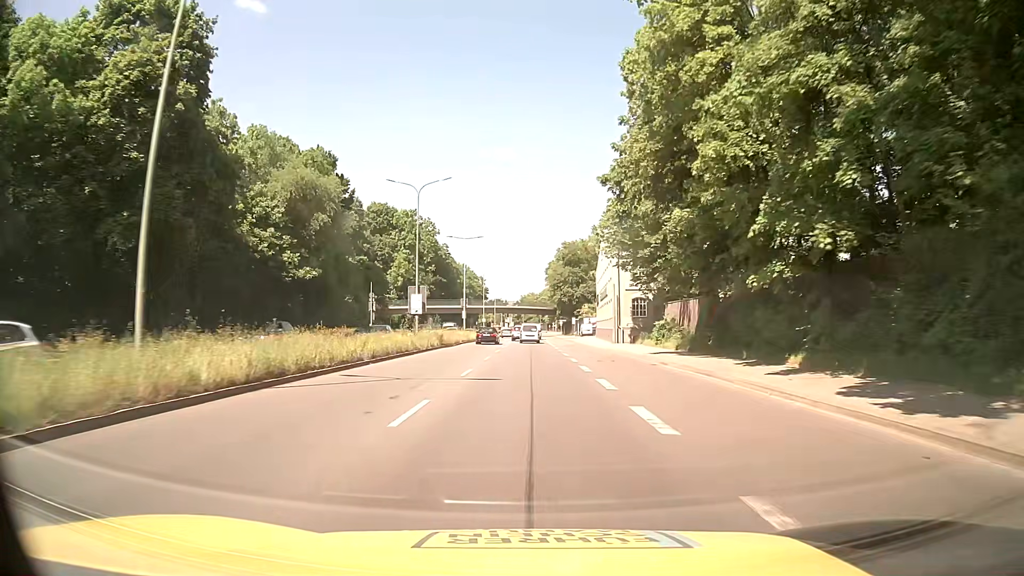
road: trunk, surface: asphalt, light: Day
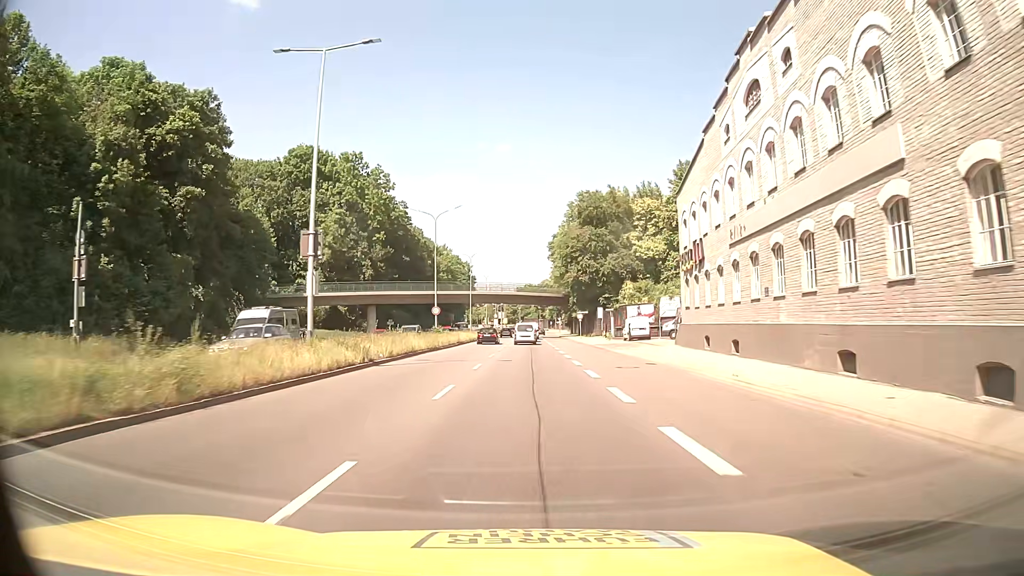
(+0.2, +50.5) m; 0°
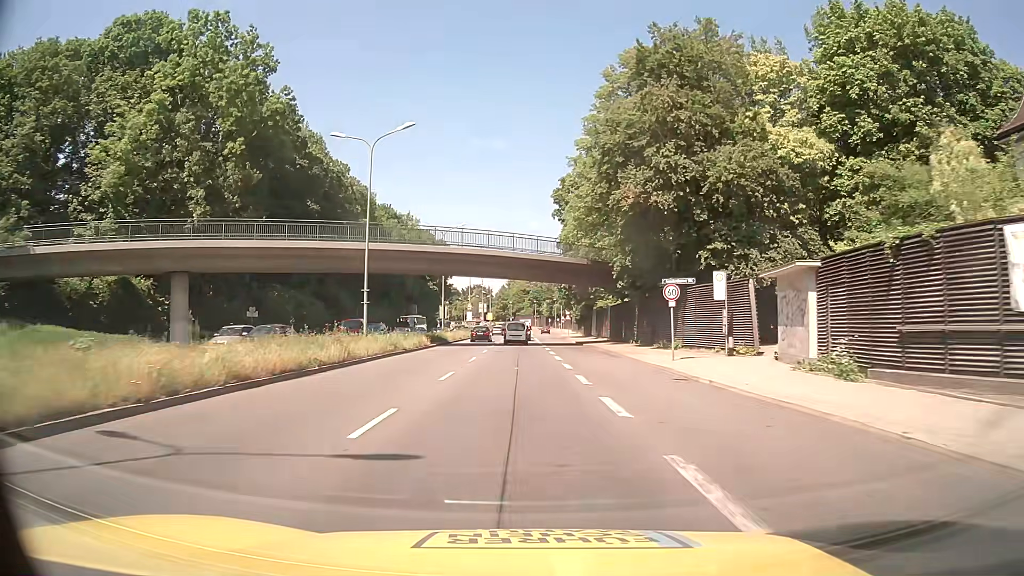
(+0.3, +50.1) m; +1°
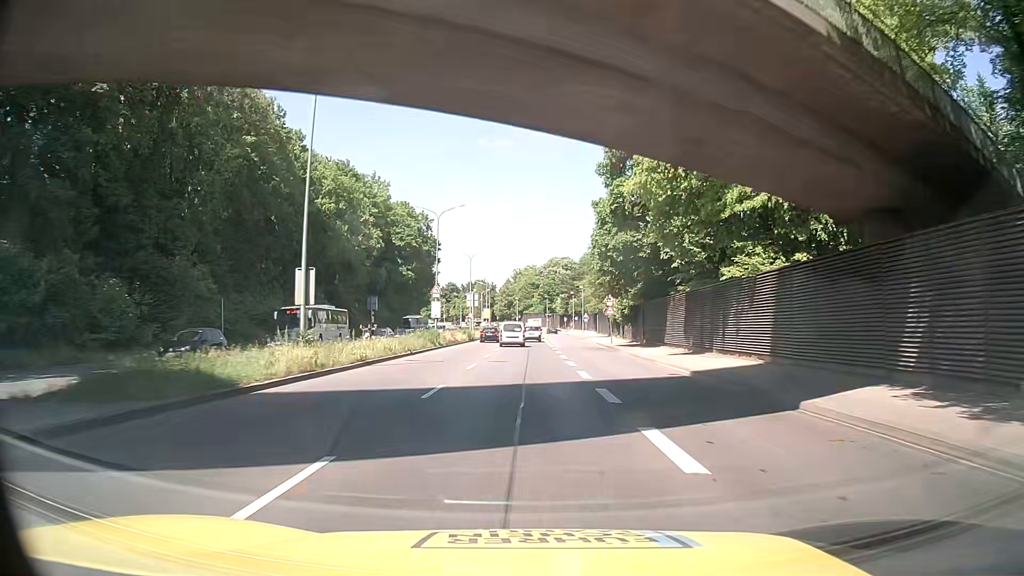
(-0.5, +40.1) m; -1°
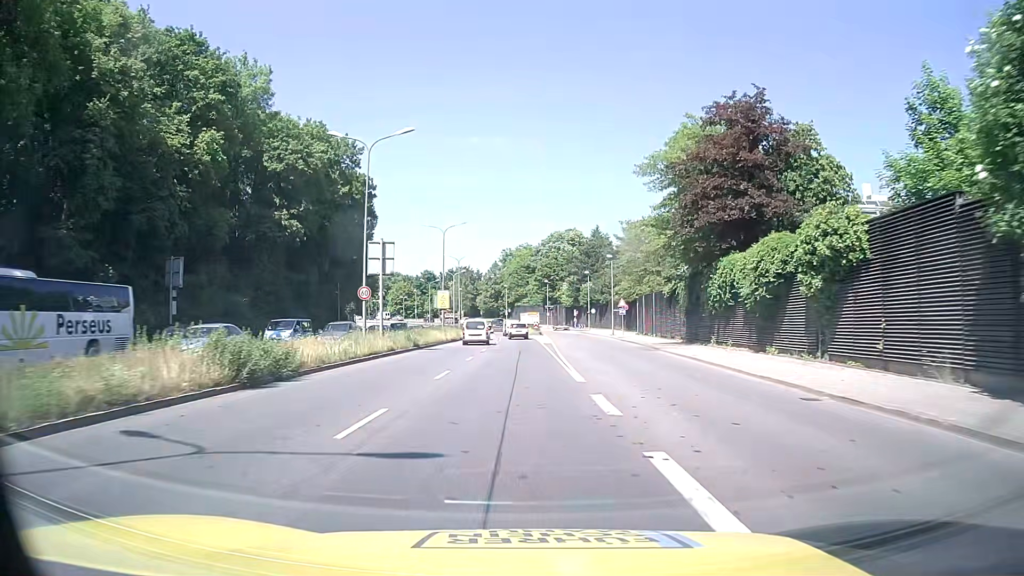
(+0.1, +50.2) m; +1°
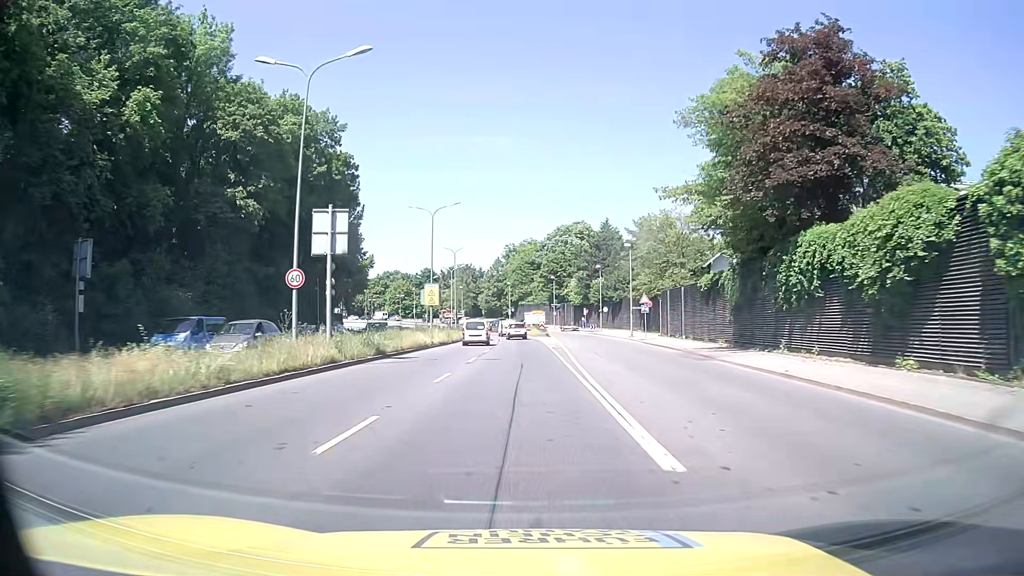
(0.0, +10.0) m; -1°
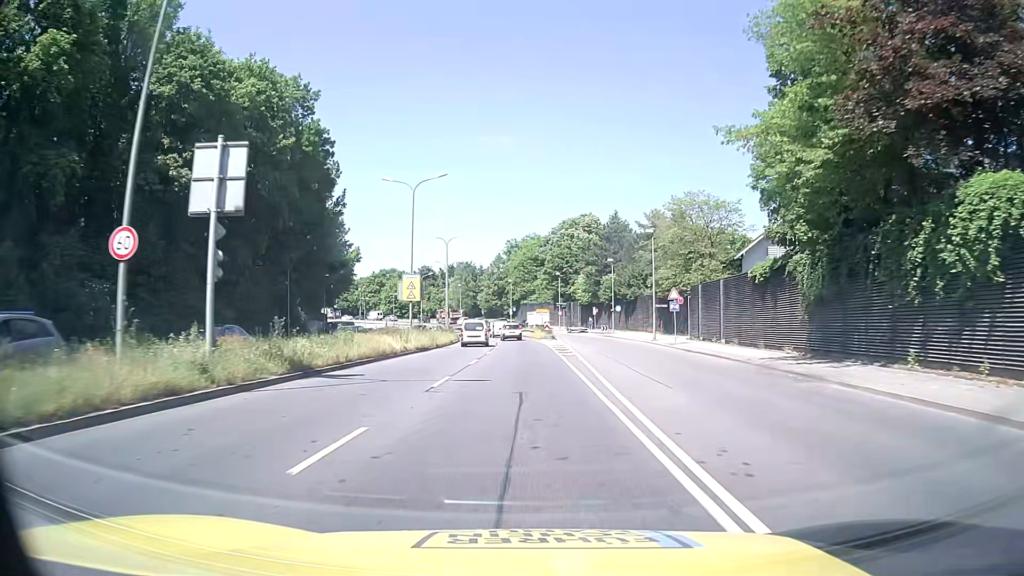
(0.0, +10.0) m; 0°
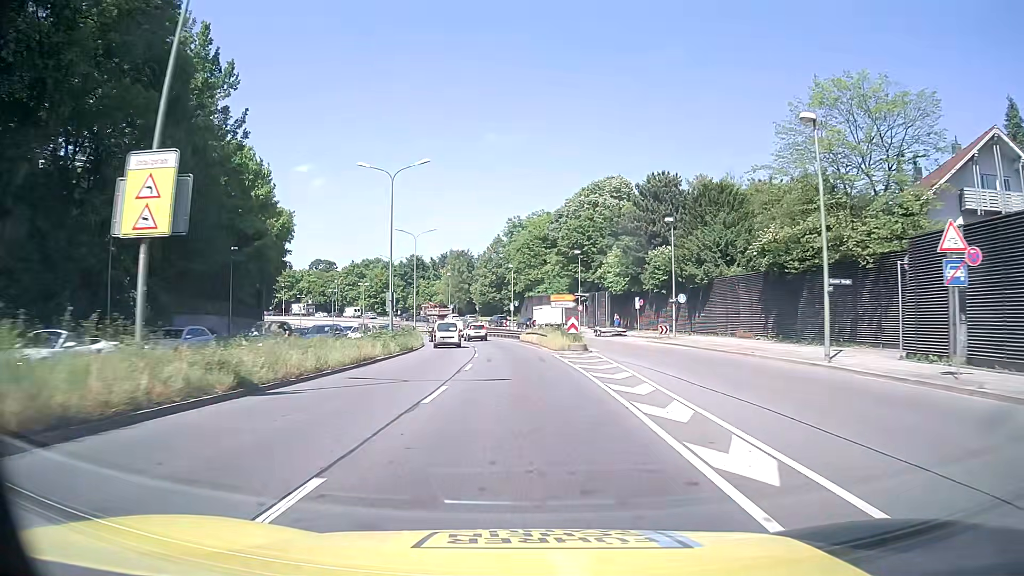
(-0.2, +30.1) m; -1°
(0, +10) (0, +20) (-1, +30) (-1, +40) (-2, +50) (-4, +60) (-6, +70) (-8, +79) (-11, +89) (-15, +98) m
